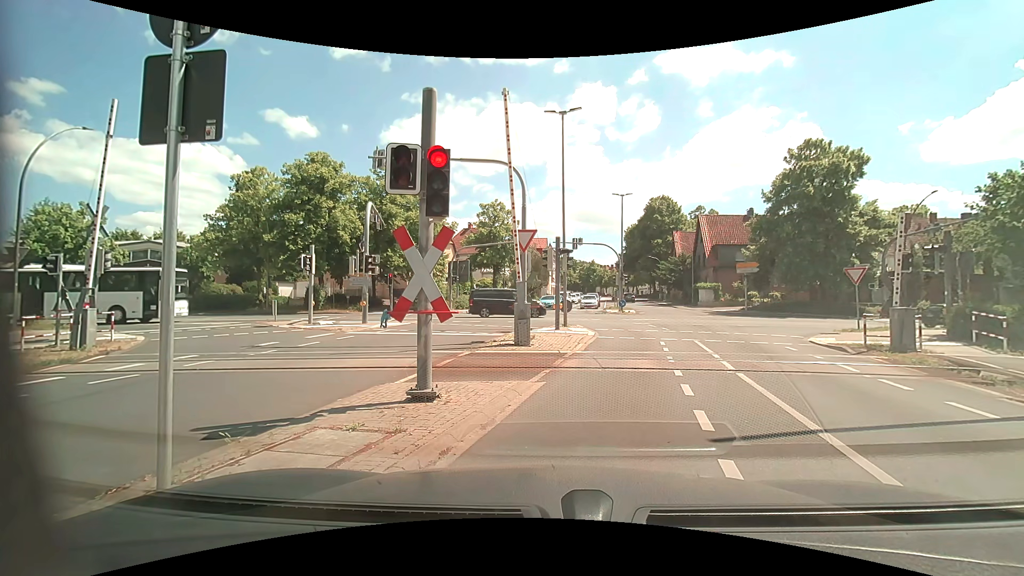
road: tertiary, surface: asphalt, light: Day
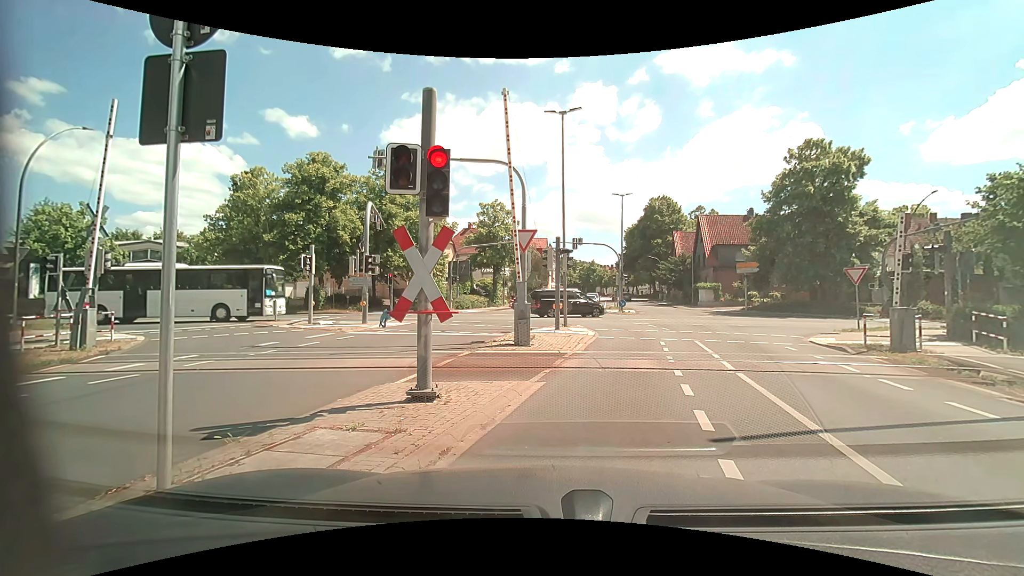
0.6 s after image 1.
(0.0, 0.0) m; 0°
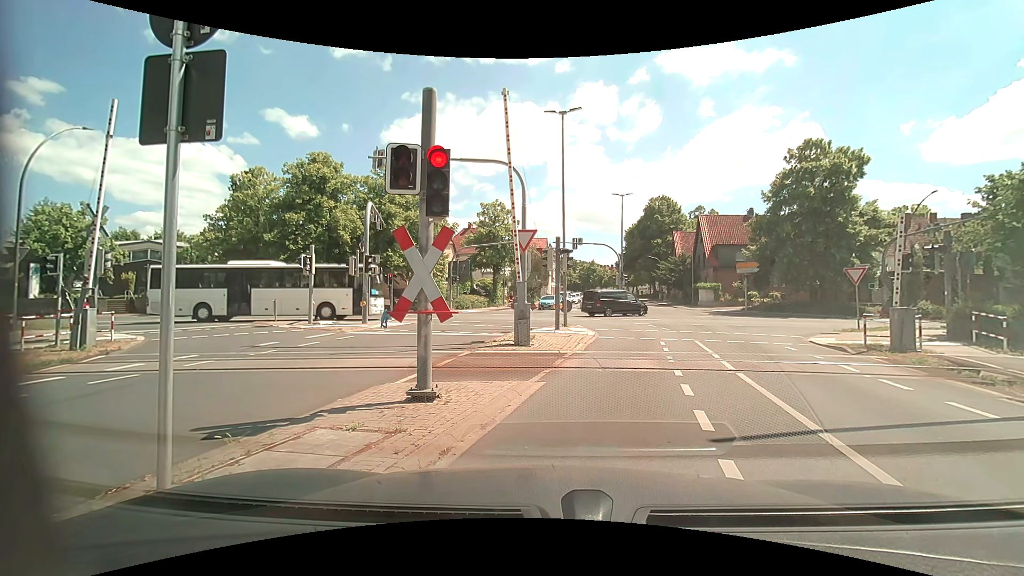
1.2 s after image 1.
(0.0, 0.0) m; 0°
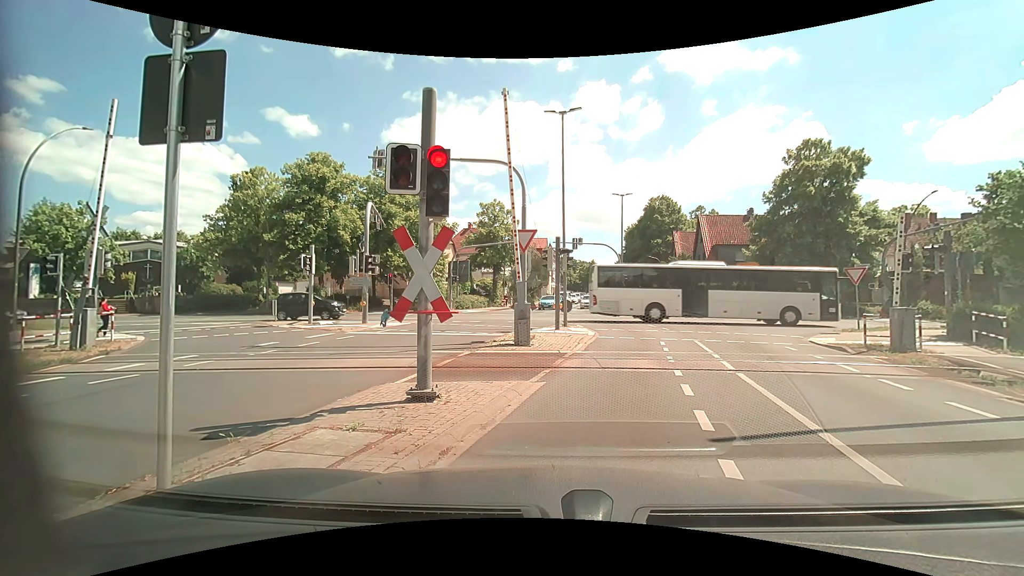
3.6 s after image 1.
(0.0, 0.0) m; 0°
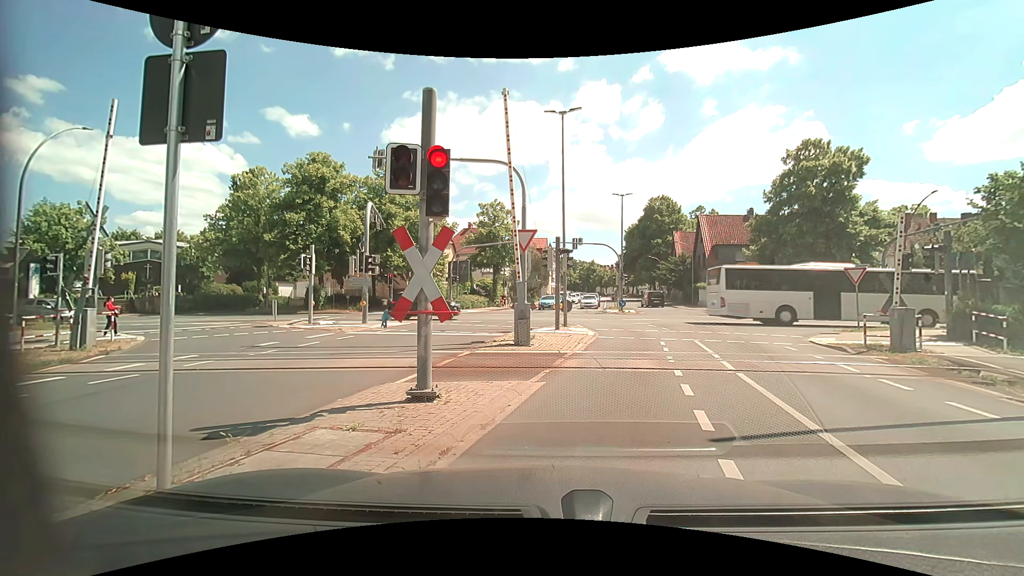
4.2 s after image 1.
(0.0, 0.0) m; 0°
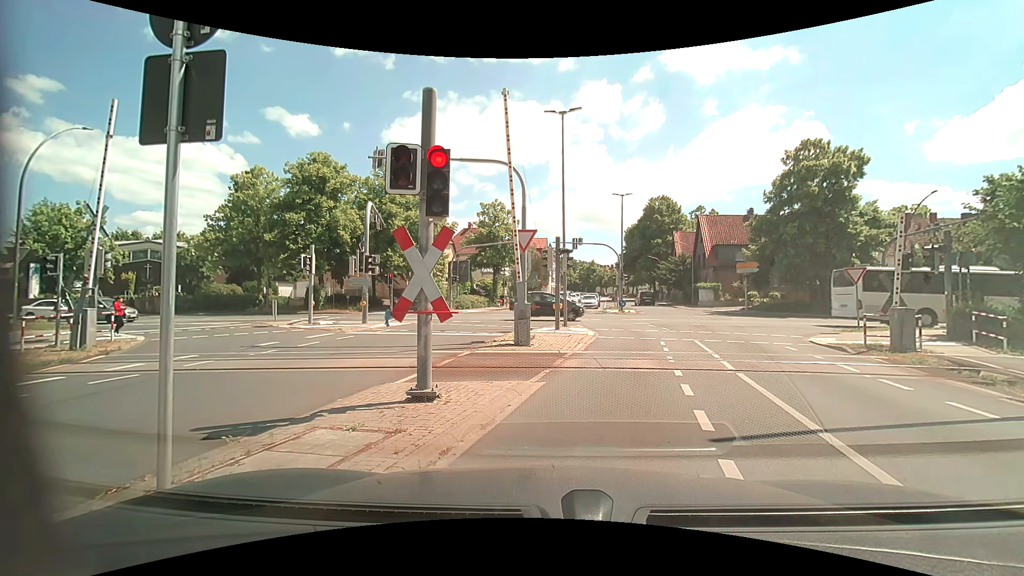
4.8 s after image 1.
(0.0, 0.0) m; 0°
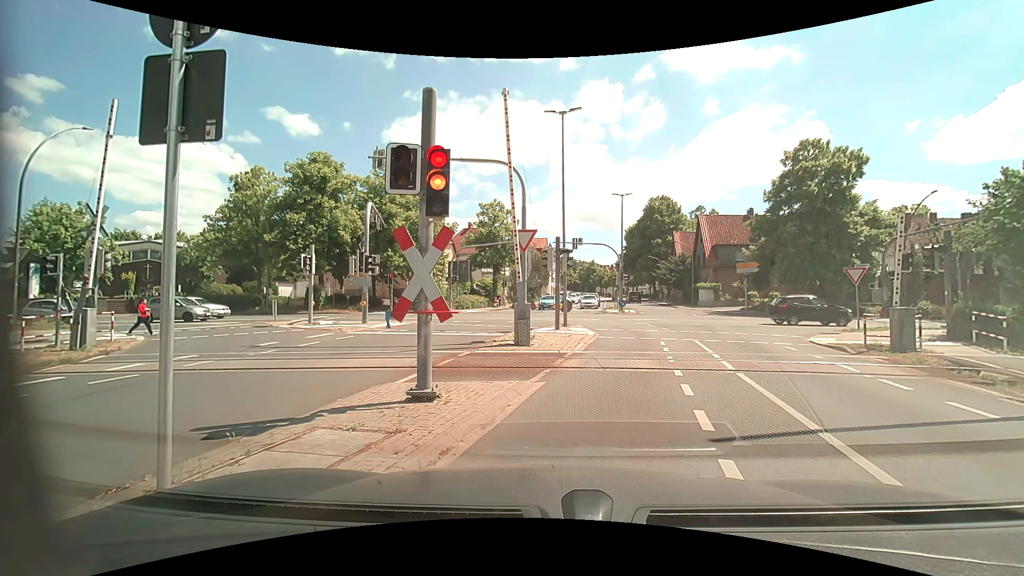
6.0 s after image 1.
(0.0, 0.0) m; 0°
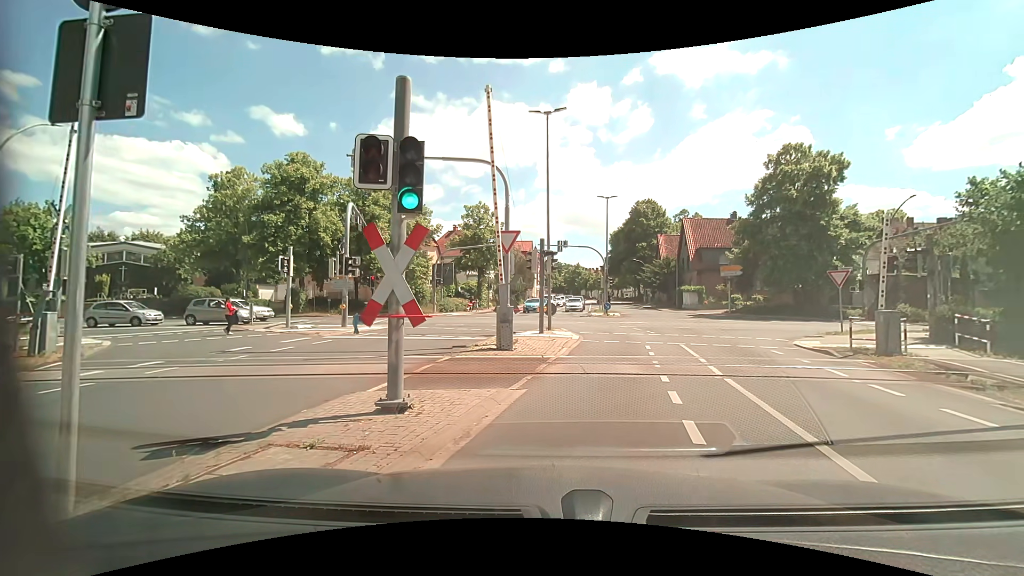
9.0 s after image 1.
(0.0, +0.4) m; 0°
(+2, +10) (+5, +19) (+5, +29) (-2, +37) (-11, +39) (-21, +39) (-31, +39) (-41, +38) (-51, +38) (-61, +37) m
